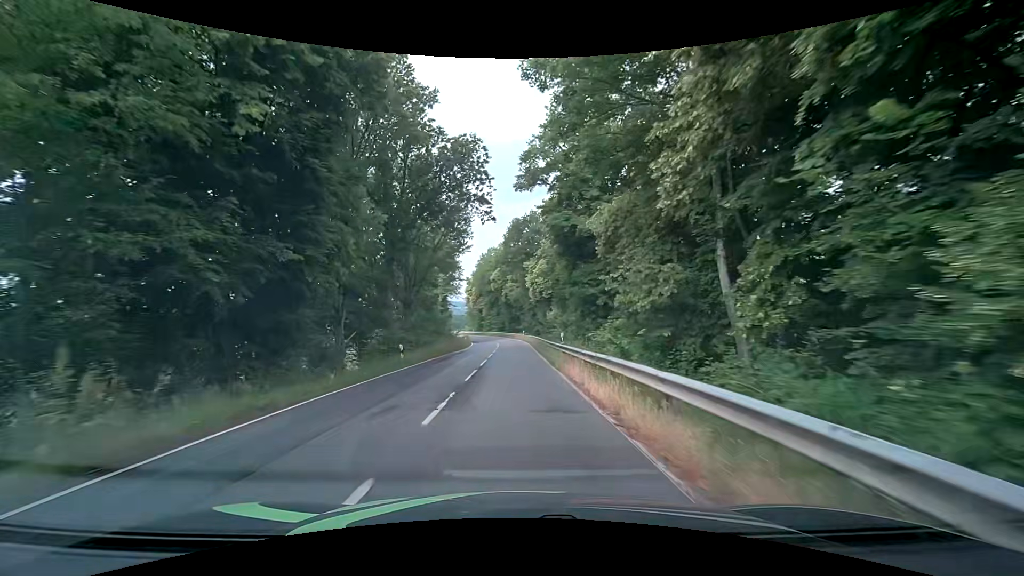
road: tertiary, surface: asphalt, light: Day
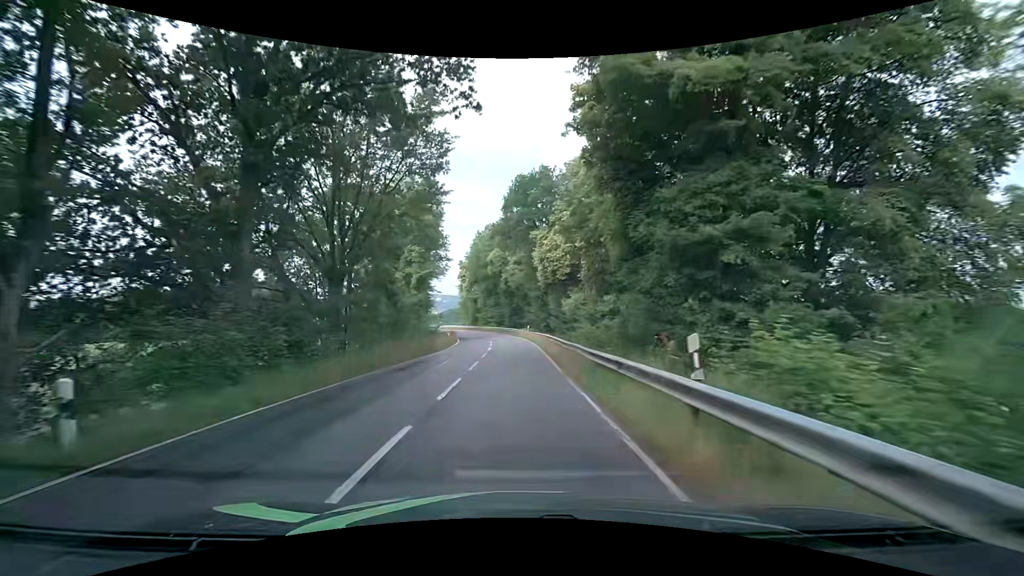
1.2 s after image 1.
(0.0, +17.3) m; +1°
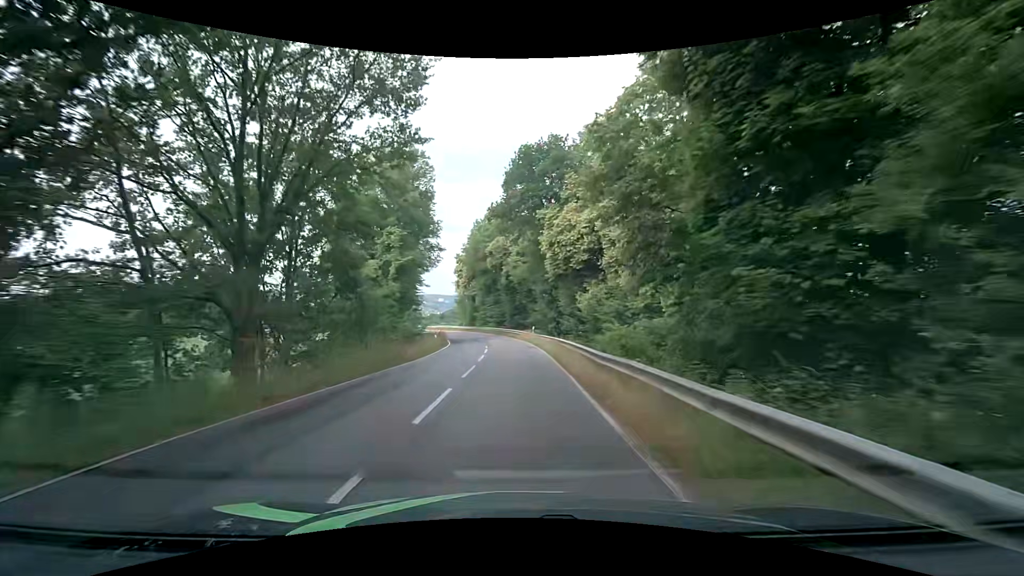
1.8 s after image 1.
(-0.1, +8.6) m; -1°
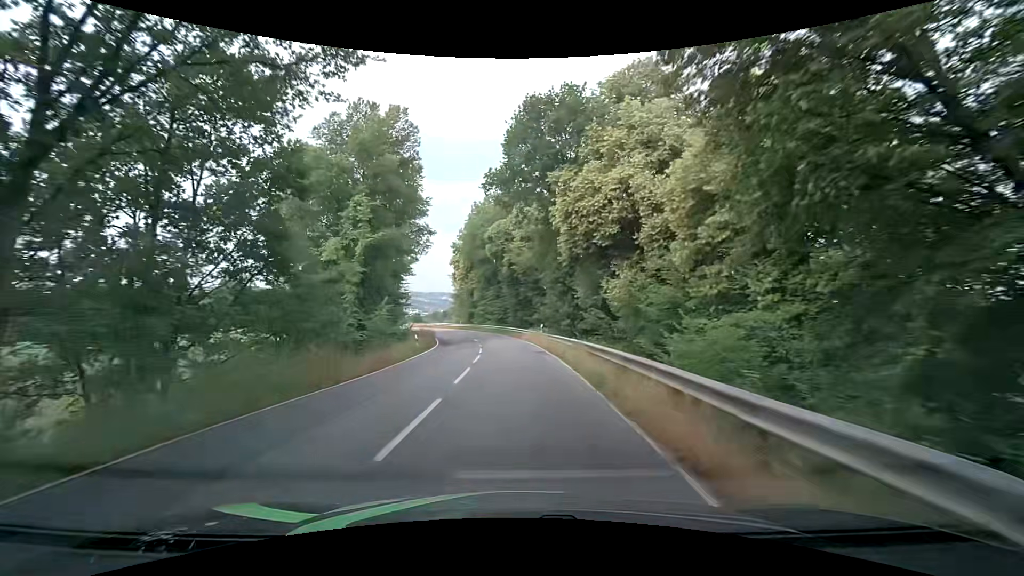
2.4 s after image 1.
(0.0, +8.5) m; 0°
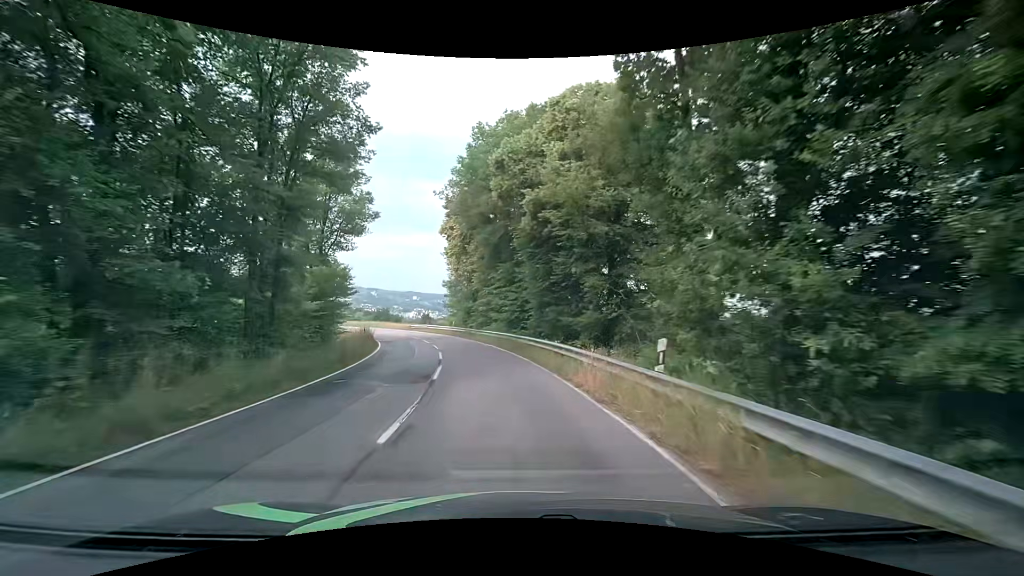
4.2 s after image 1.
(-0.5, +24.6) m; -2°
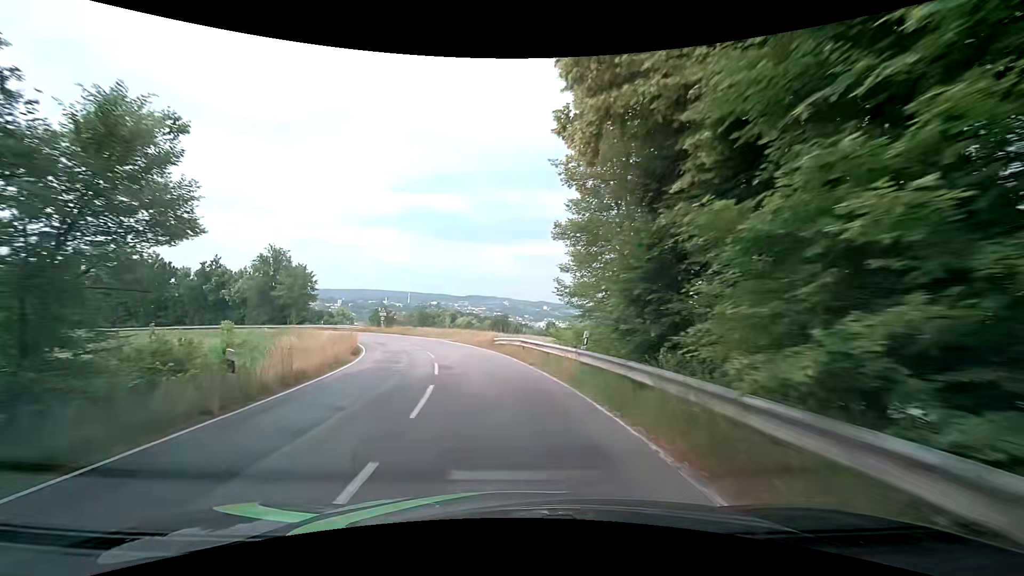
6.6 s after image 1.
(-3.3, +30.5) m; -14°
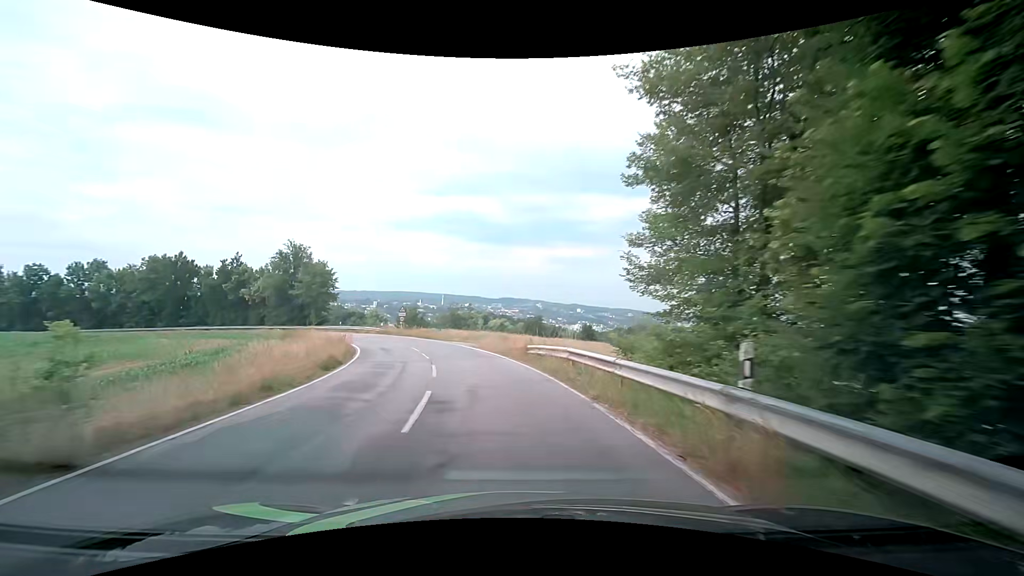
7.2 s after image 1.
(-0.3, +7.3) m; -4°
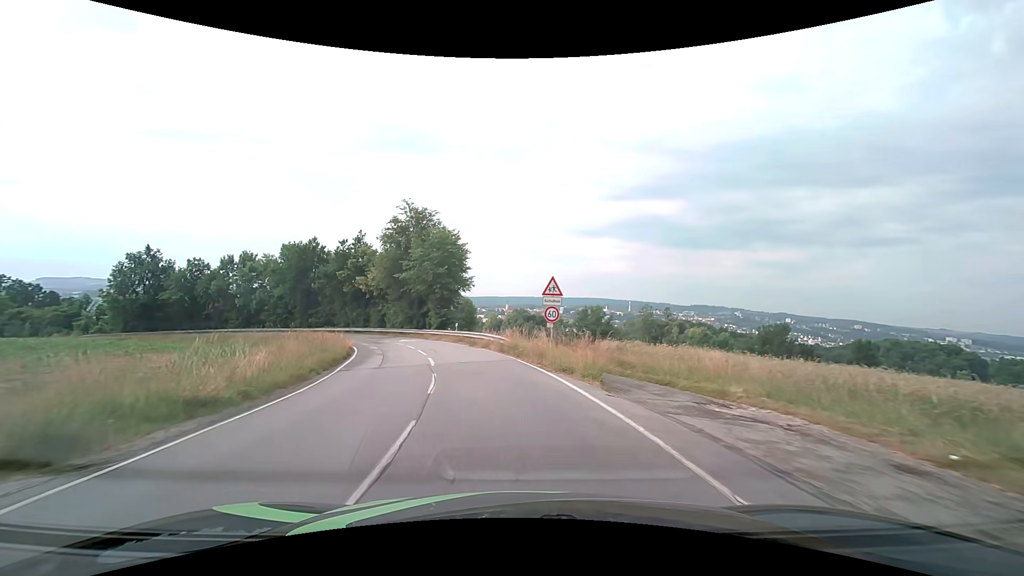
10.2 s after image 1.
(-5.8, +33.9) m; -21°
(-1, +10) (-2, +20) (-5, +30) (-8, +39) (-12, +48) (-17, +57) (-23, +65) (-30, +72) (-37, +79) (-45, +85) m
